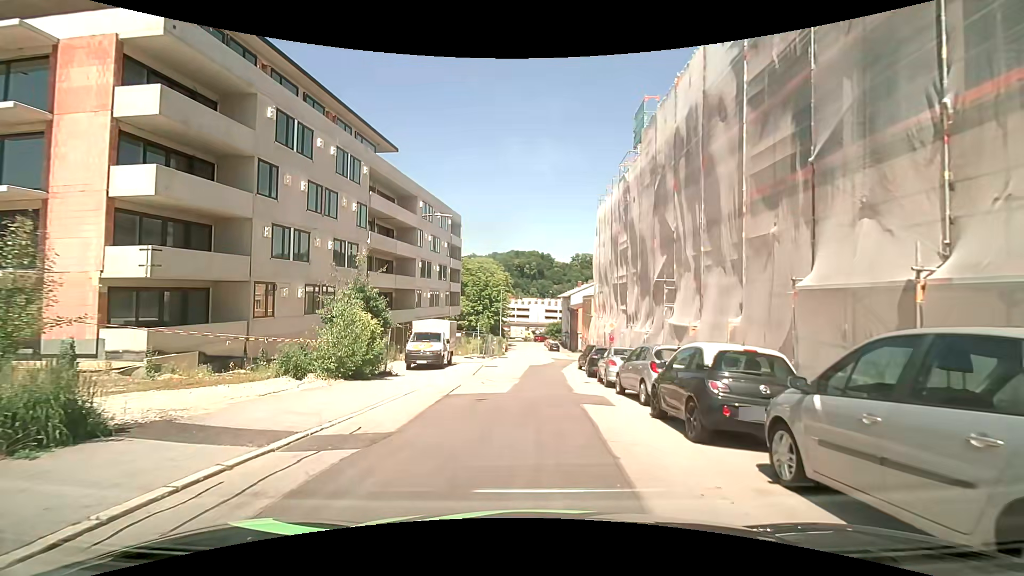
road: residential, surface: asphalt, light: Day
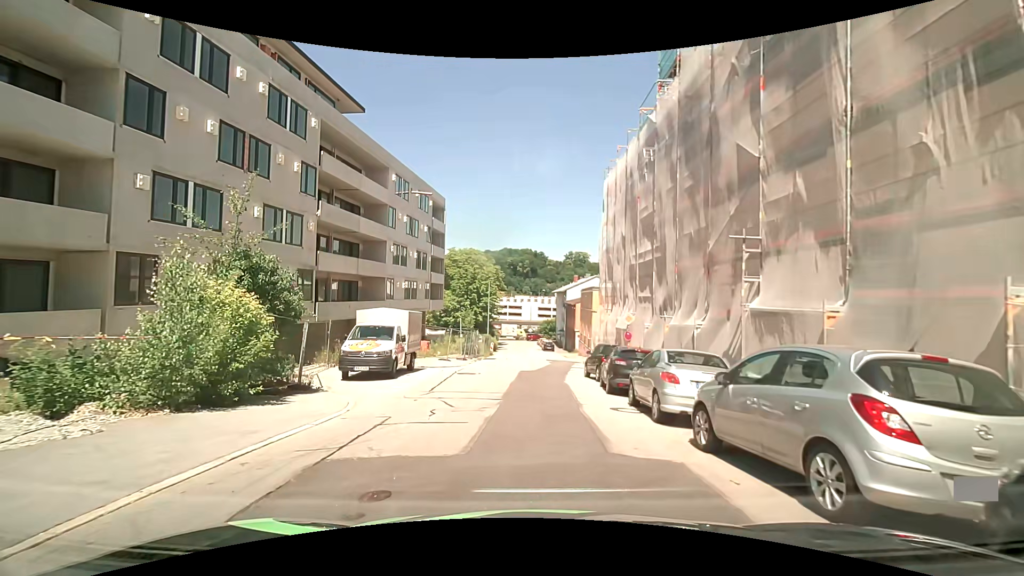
(0.0, +7.6) m; +2°
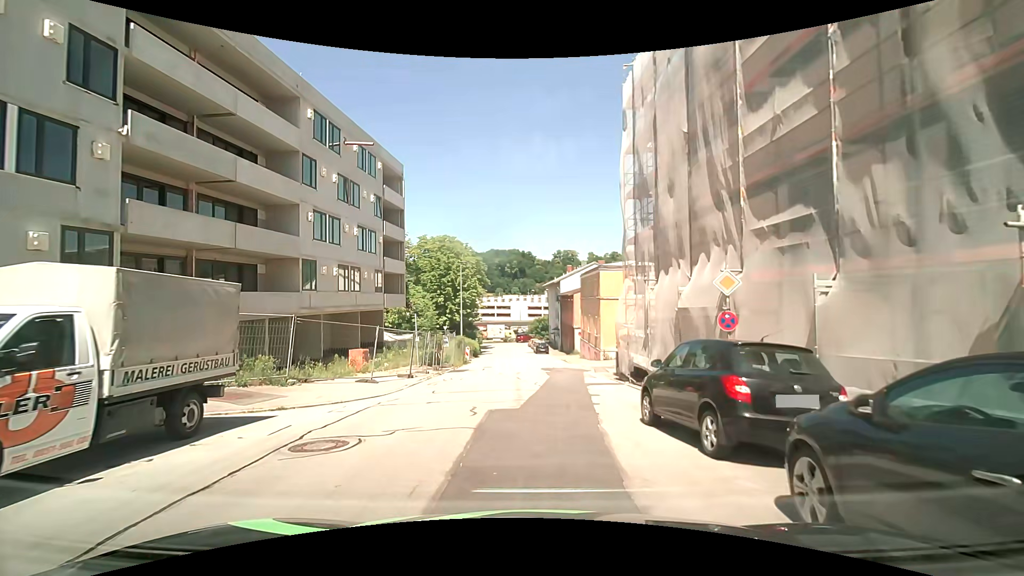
(-0.1, +13.2) m; -1°
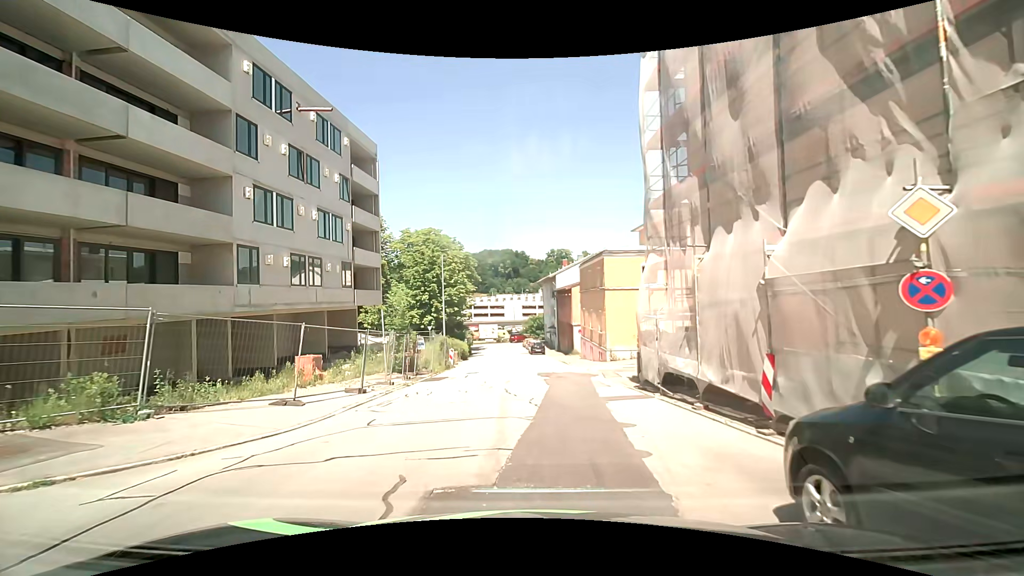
(+0.2, +5.5) m; +2°
